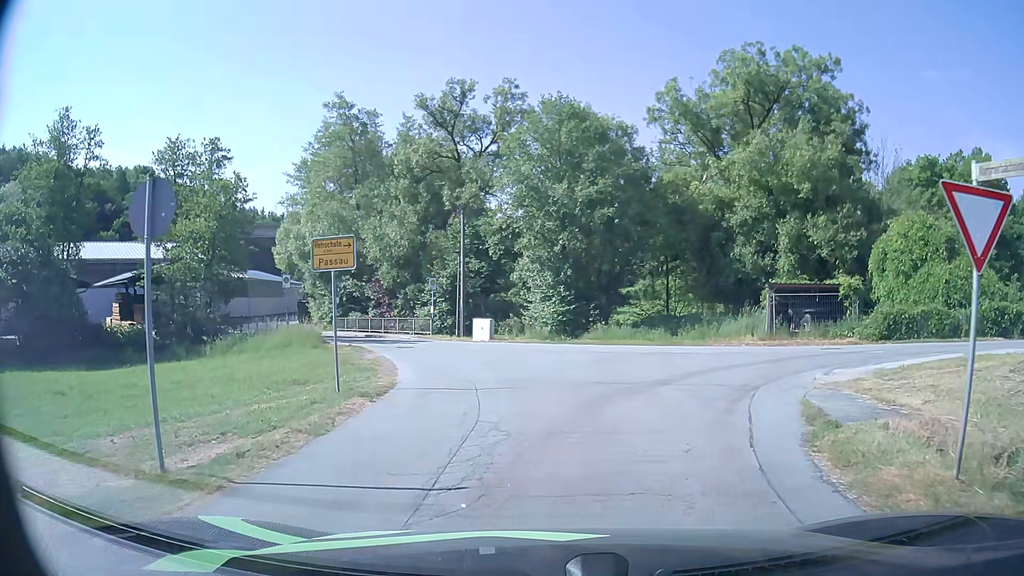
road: residential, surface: asphalt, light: Day
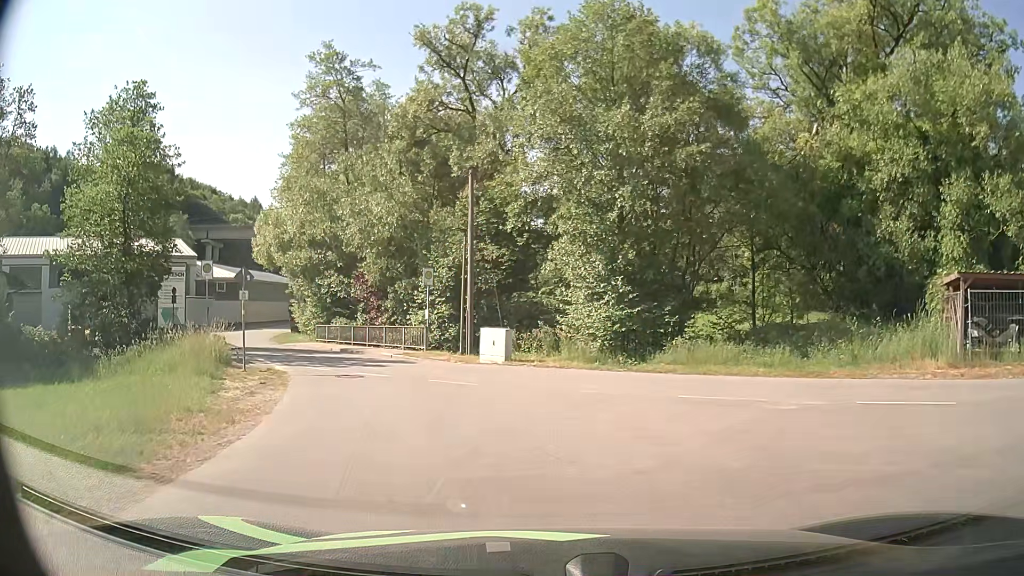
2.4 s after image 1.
(0.0, +12.4) m; -1°
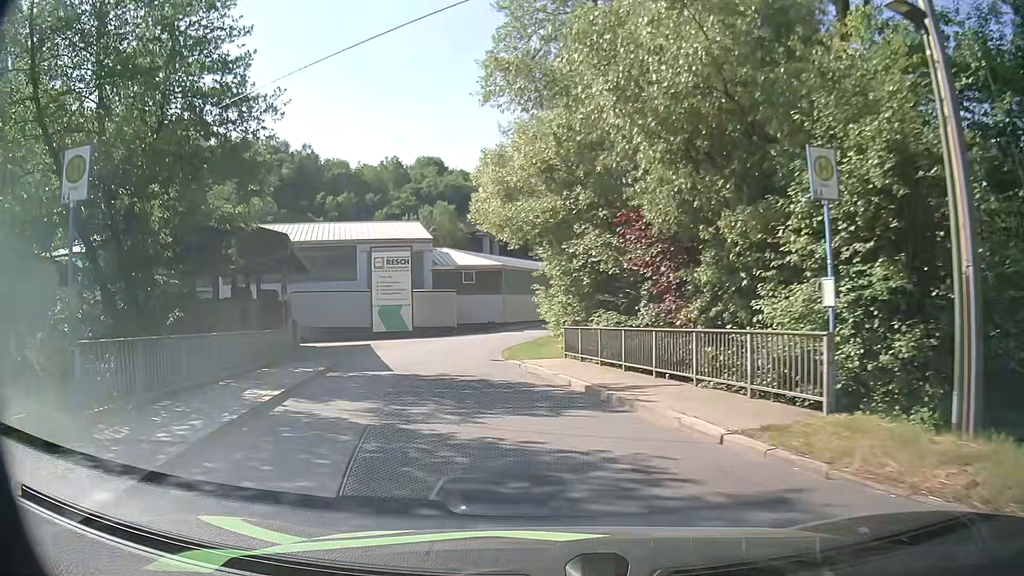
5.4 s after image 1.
(-4.1, +18.4) m; -27°
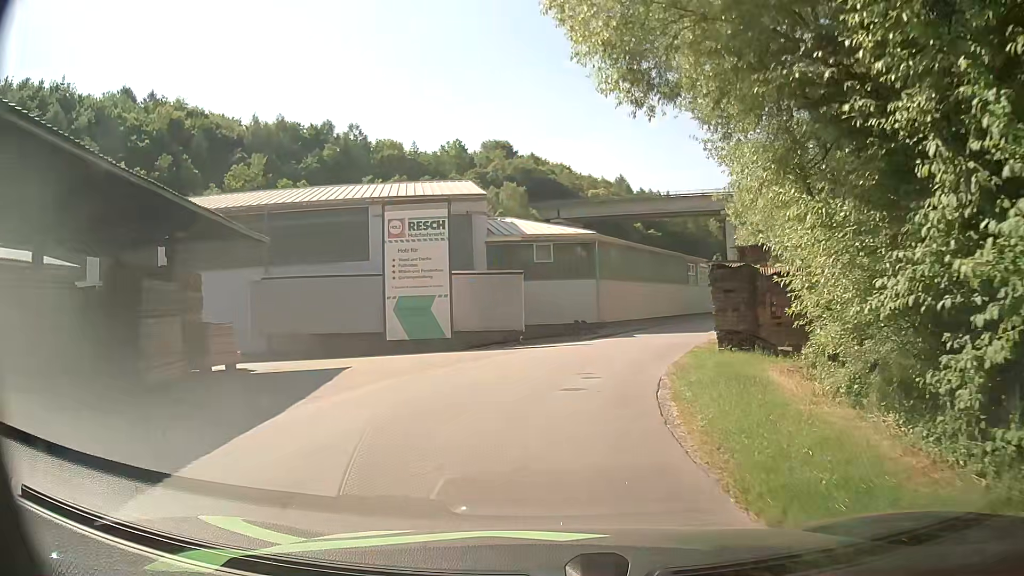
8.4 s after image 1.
(-2.4, +20.4) m; -8°
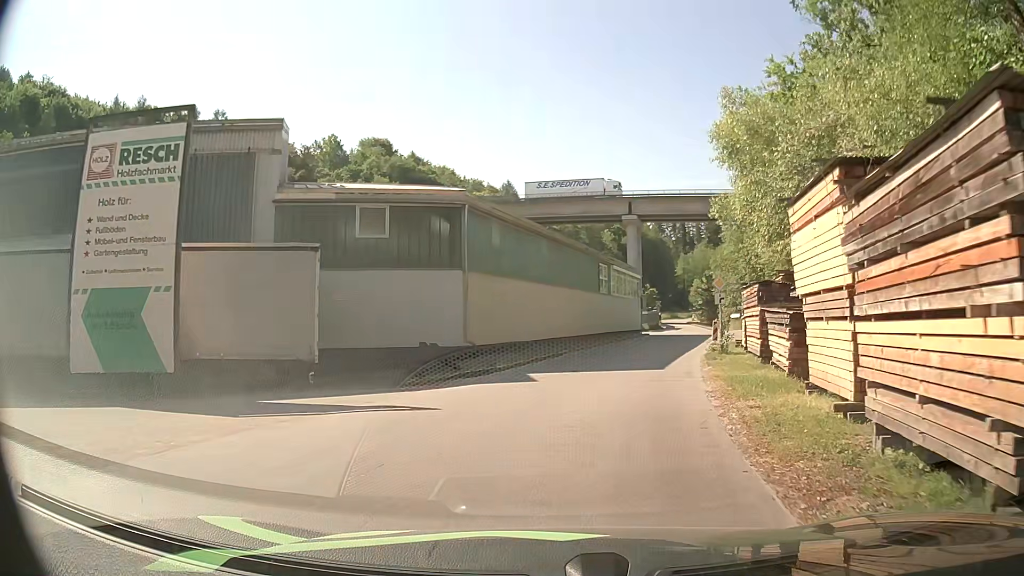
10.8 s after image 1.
(+1.5, +16.4) m; +10°
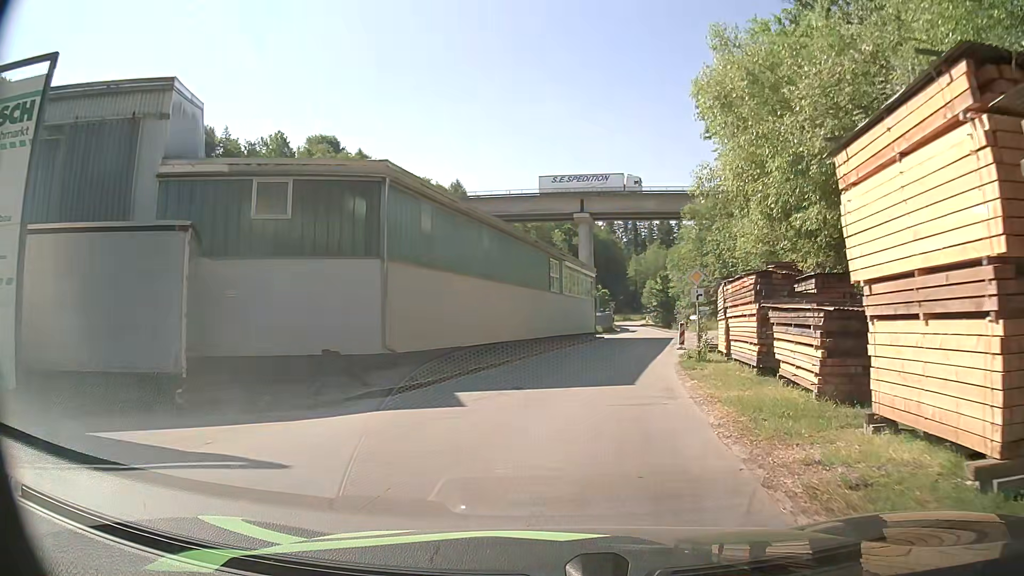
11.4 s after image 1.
(+0.2, +4.4) m; +3°
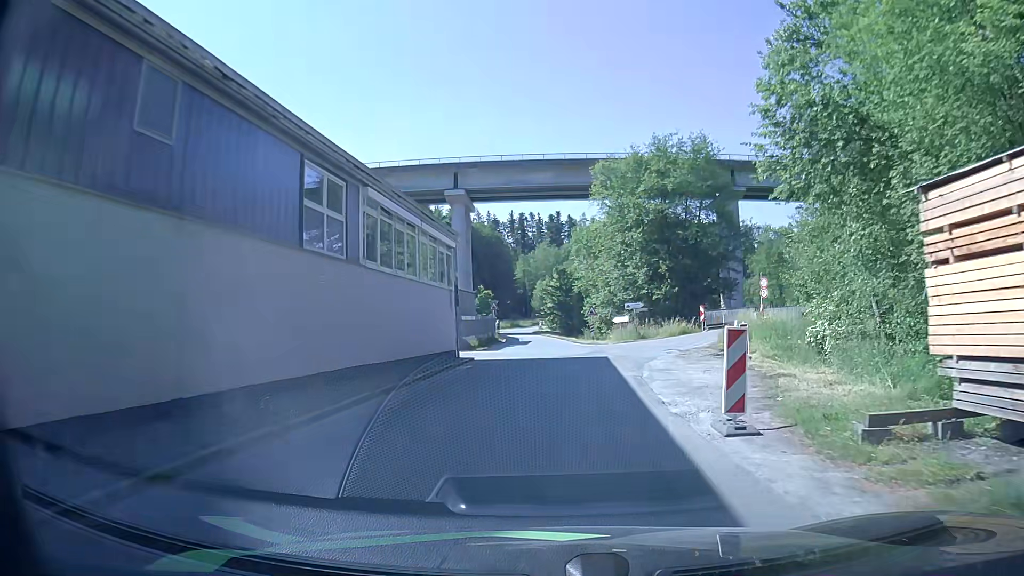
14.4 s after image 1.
(+3.1, +24.2) m; +11°
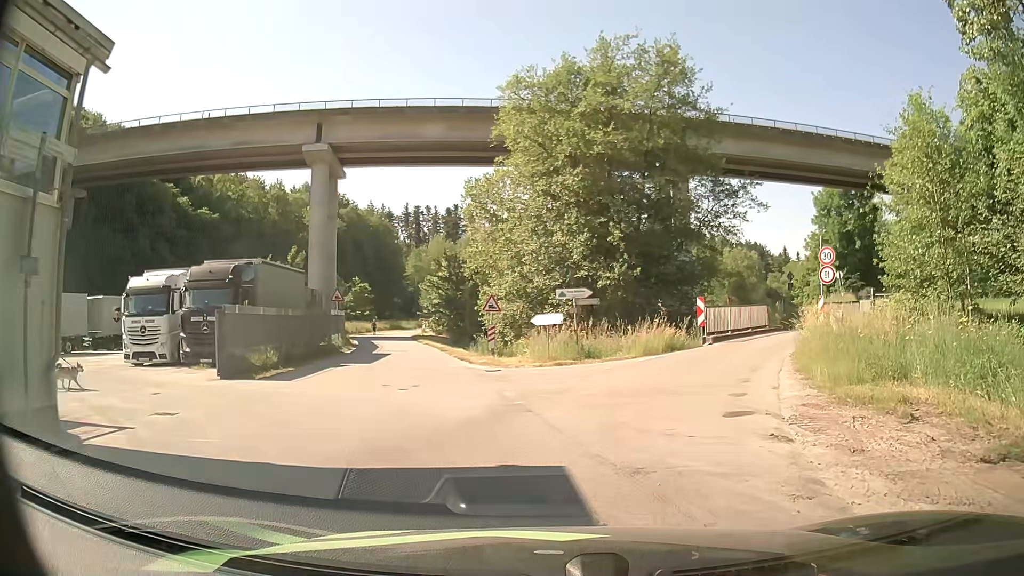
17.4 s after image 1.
(+1.0, +20.5) m; +8°
(+1, +10) (+5, +19) (+10, +27) (+16, +36) (+22, +44) (+28, +52) (+33, +60) (+39, +68) (+44, +77) (+50, +85) m
